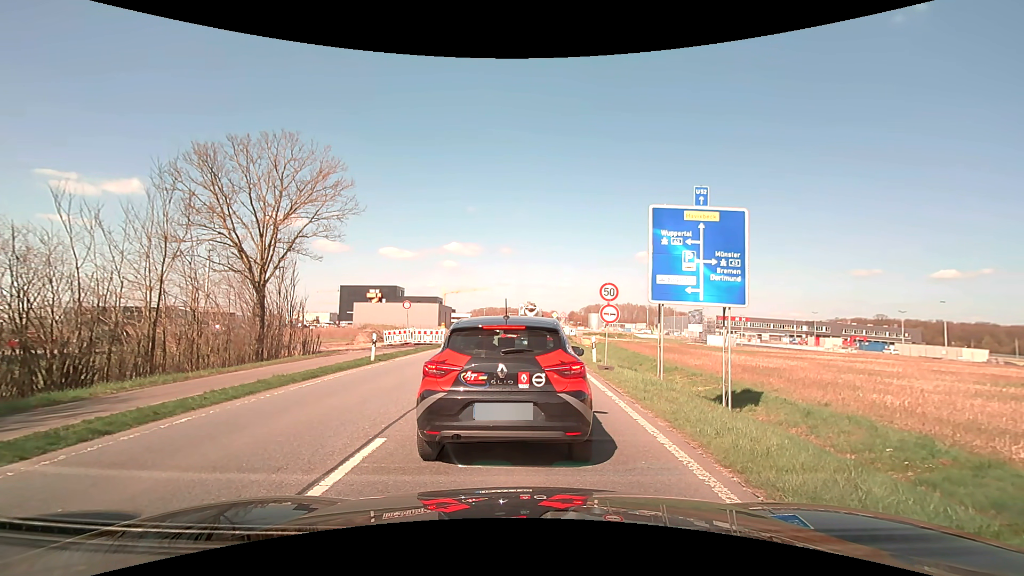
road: primary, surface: asphalt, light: Day
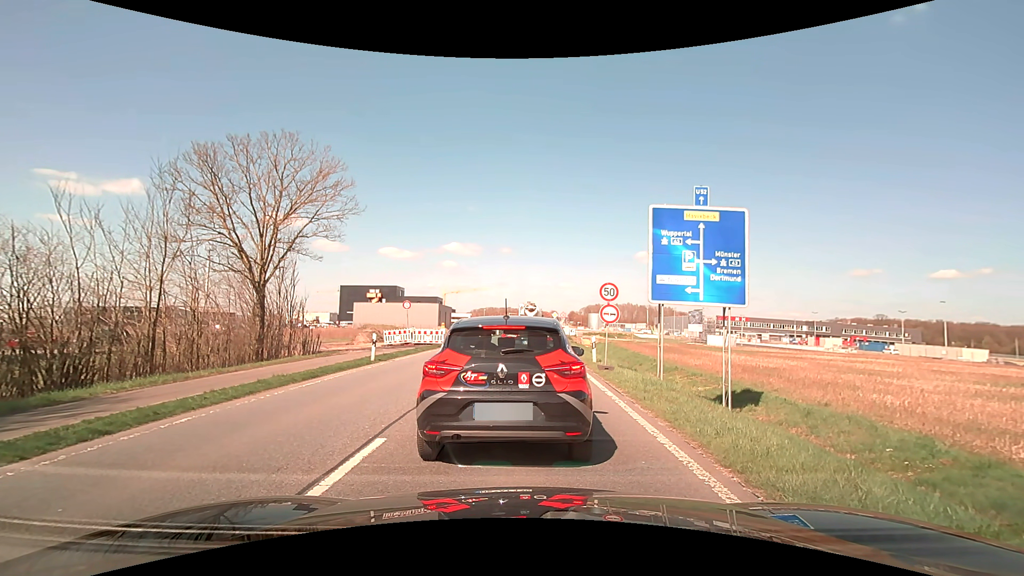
(0.0, 0.0) m; 0°
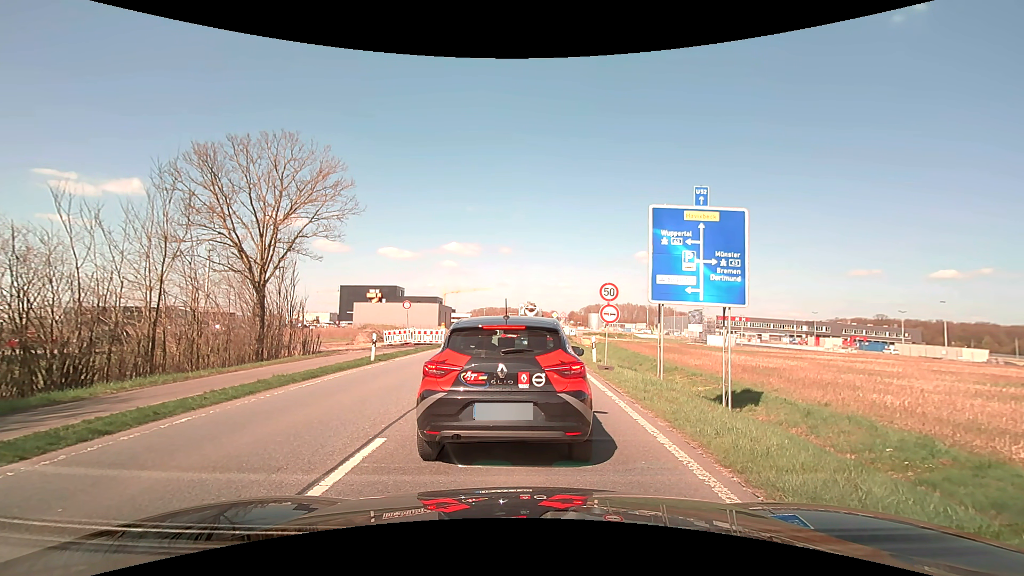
(0.0, 0.0) m; 0°
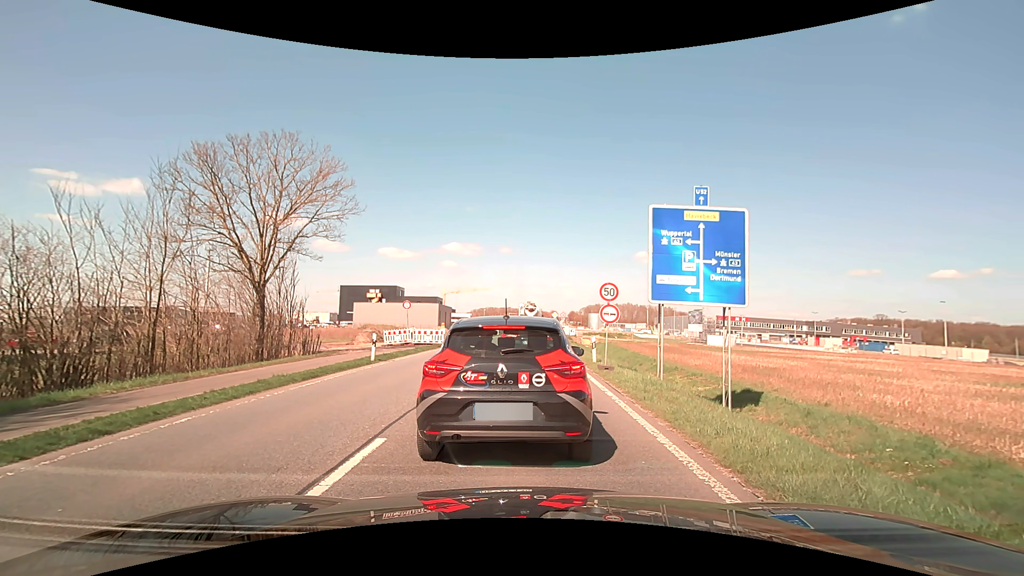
(0.0, 0.0) m; 0°
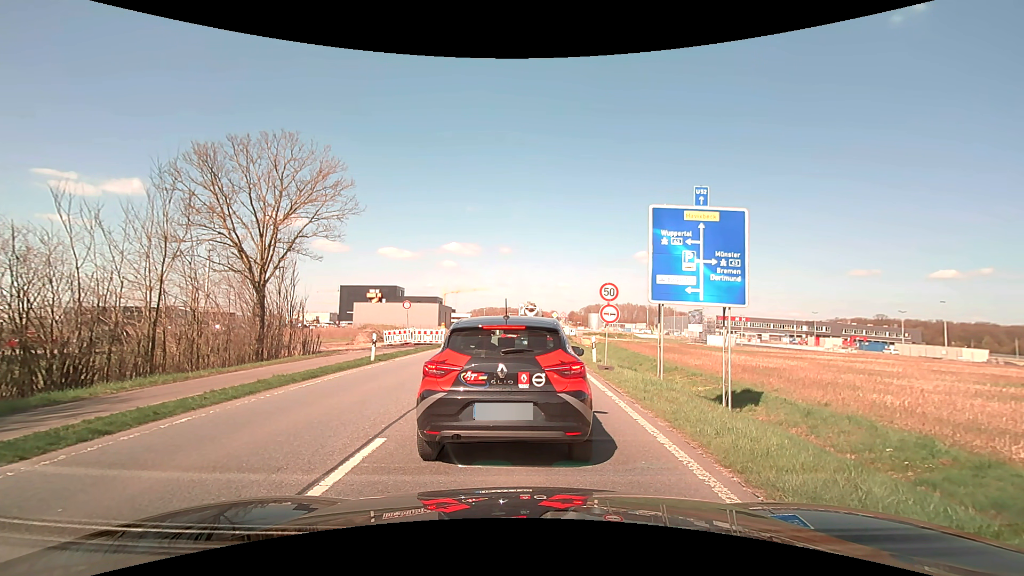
(0.0, 0.0) m; 0°
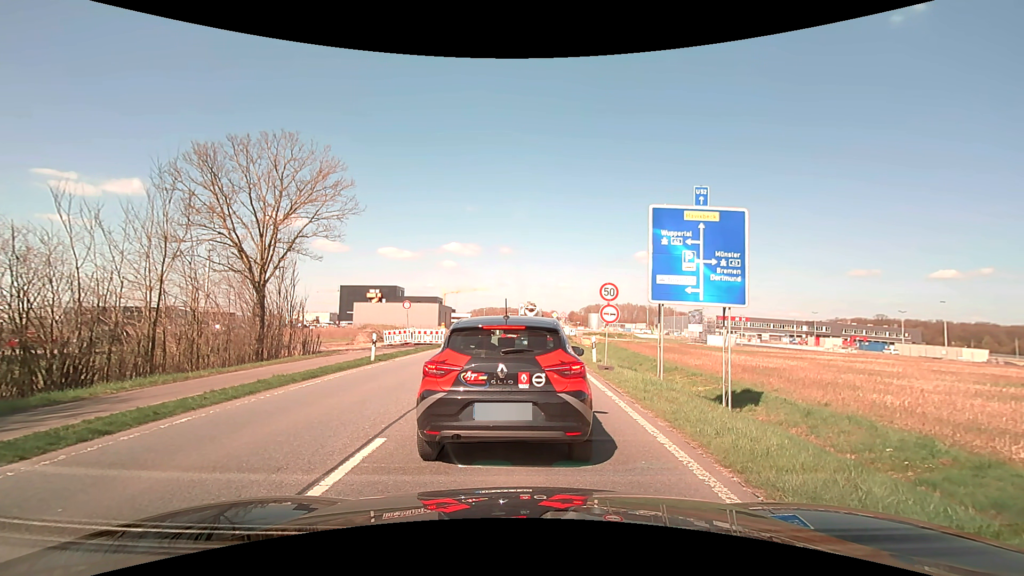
(0.0, 0.0) m; 0°
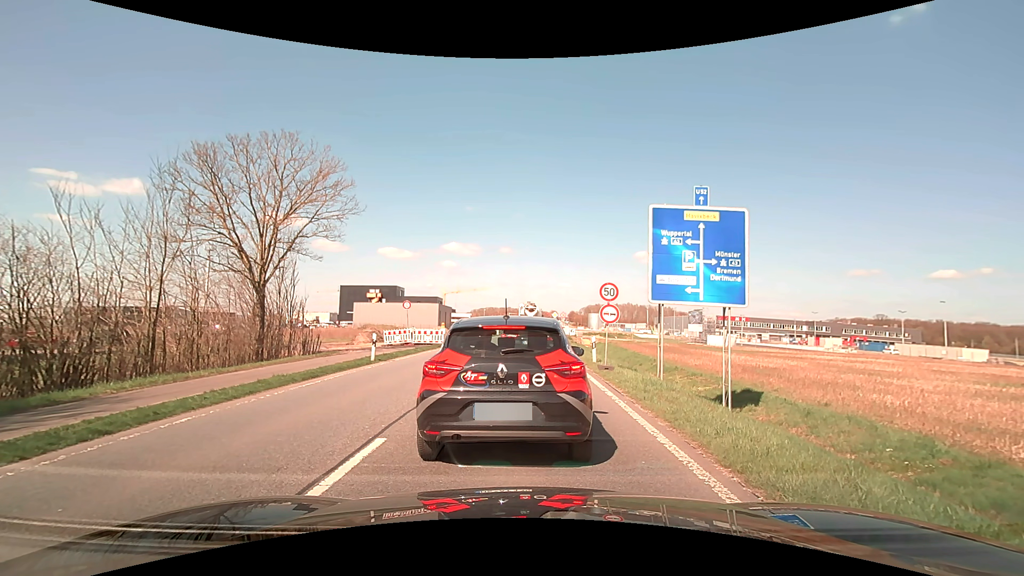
(0.0, 0.0) m; 0°
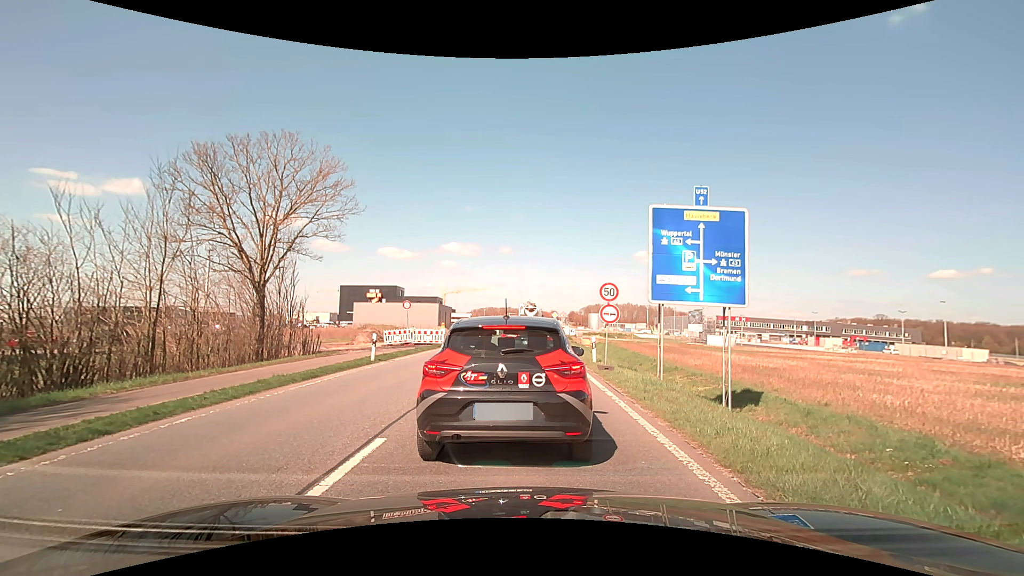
(0.0, 0.0) m; 0°
(0, +10) (0, +20) (0, +30) (+1, +40) (+1, +50) (+2, +60) (+2, +70) (+2, +80) (+3, +90) (+3, +100) m
